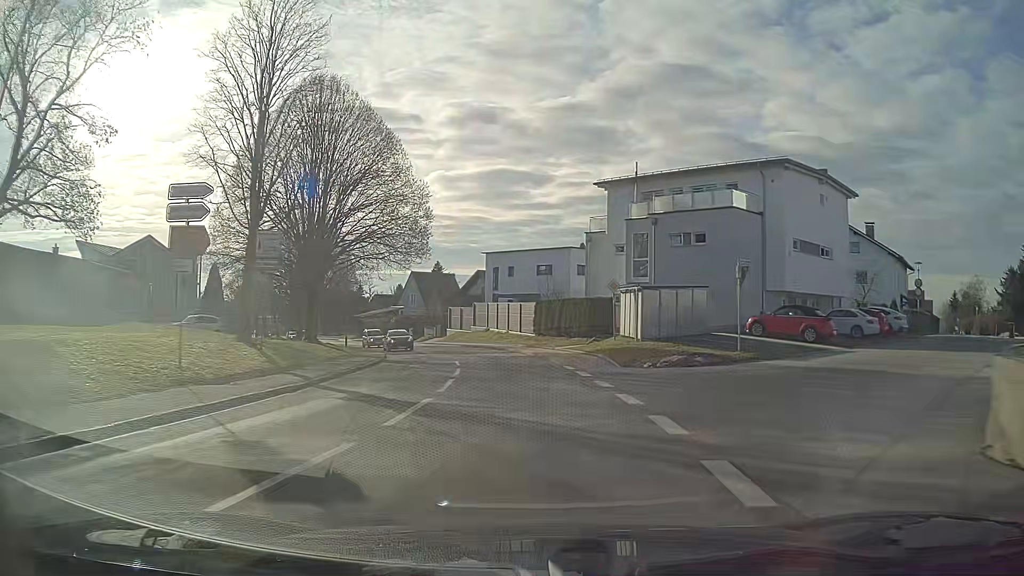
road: tertiary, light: Day
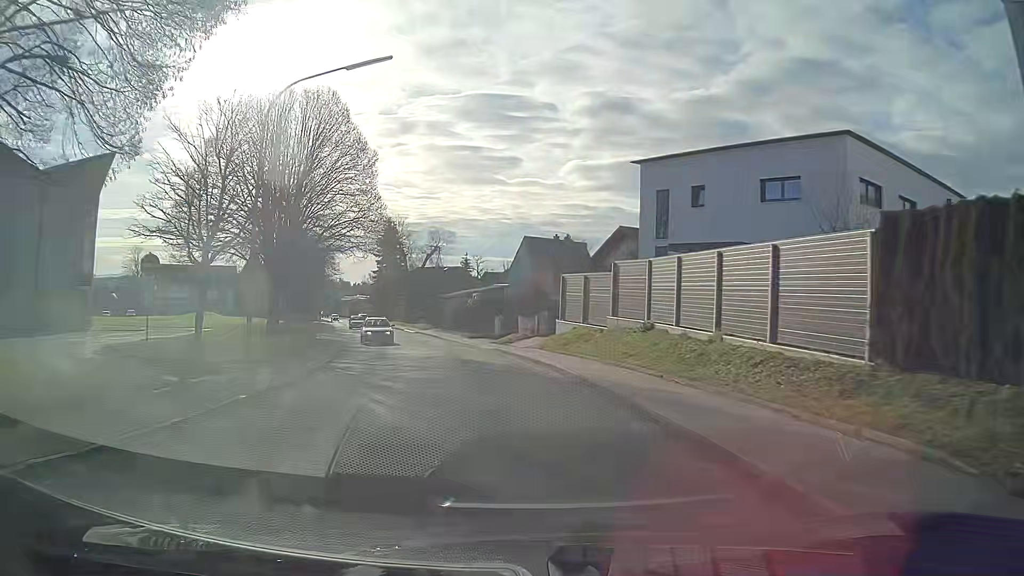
(-3.3, +33.5) m; -13°
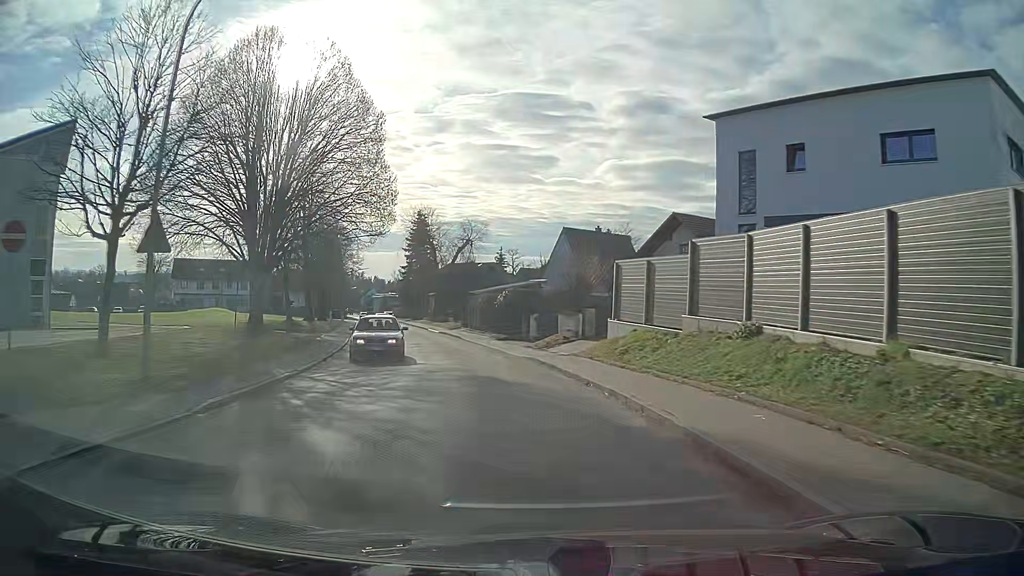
(-0.2, +6.9) m; -3°
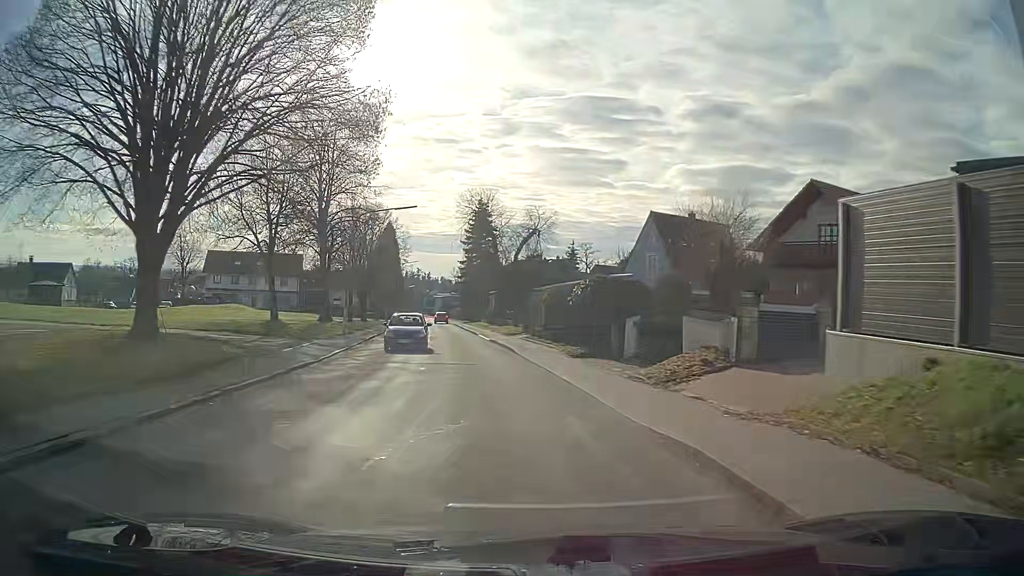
(-0.7, +13.6) m; -6°
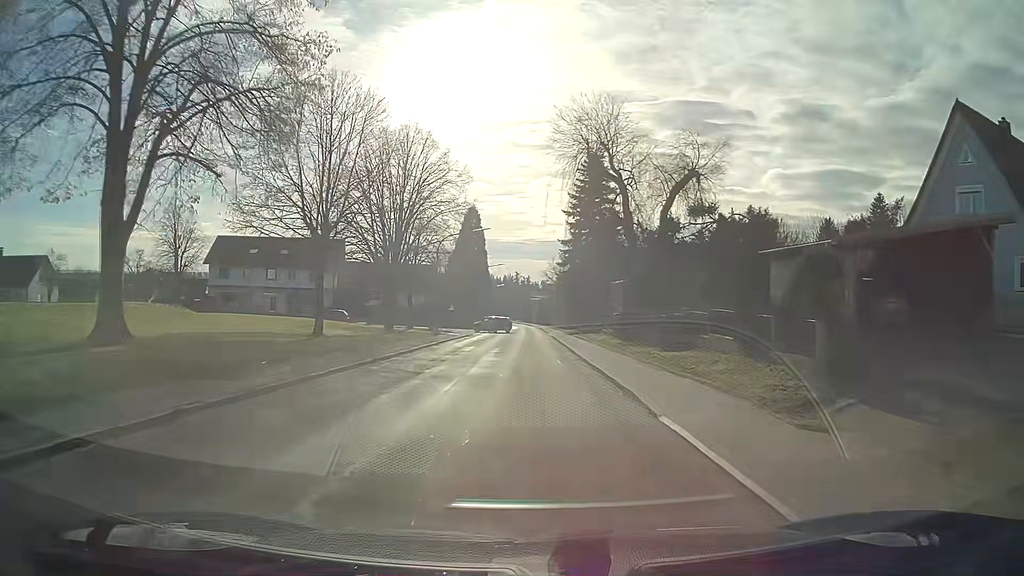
(-3.0, +34.3) m; -7°
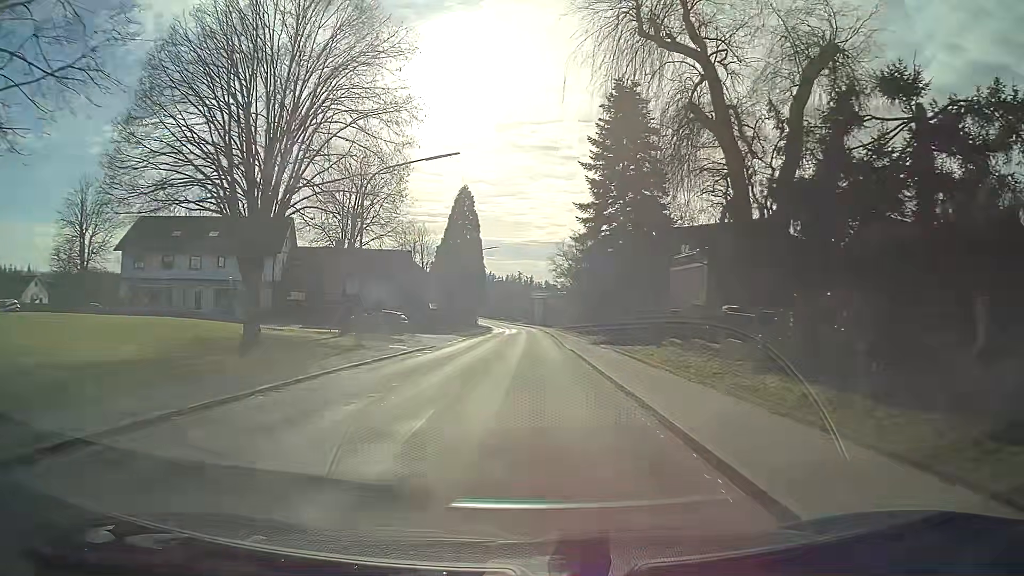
(-0.1, +21.9) m; 0°
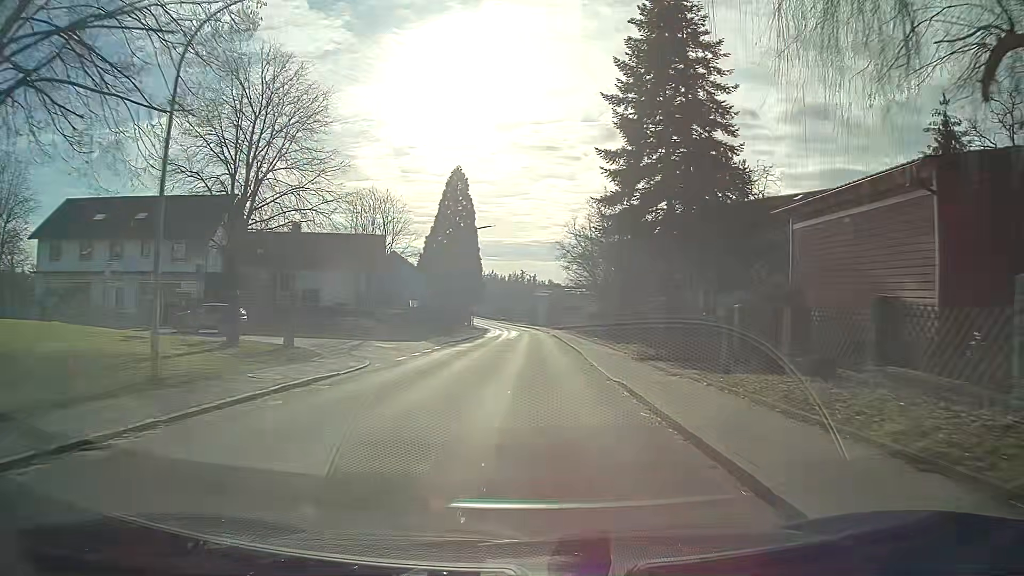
(0.0, +14.9) m; 0°
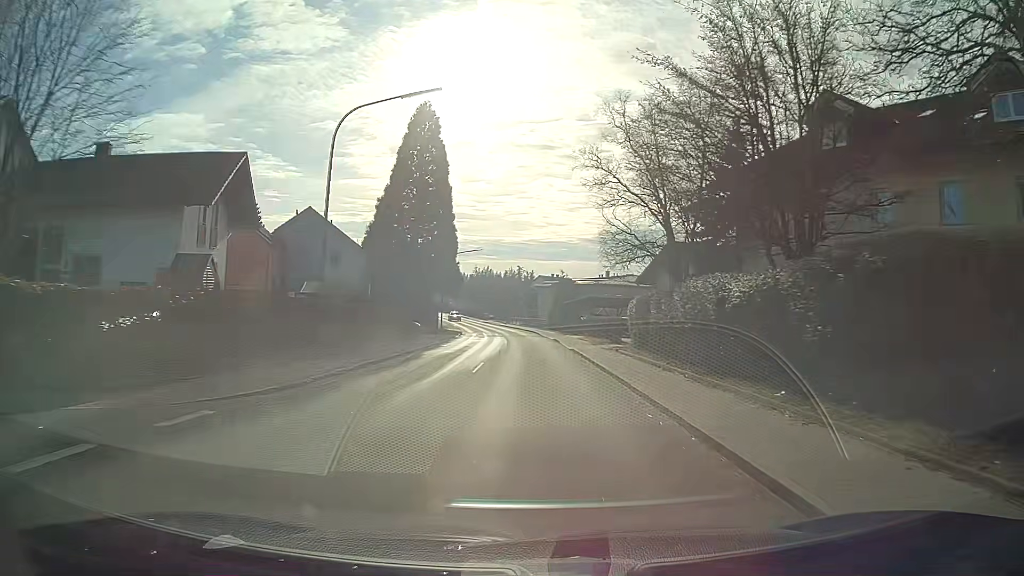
(0.0, +30.7) m; 0°
